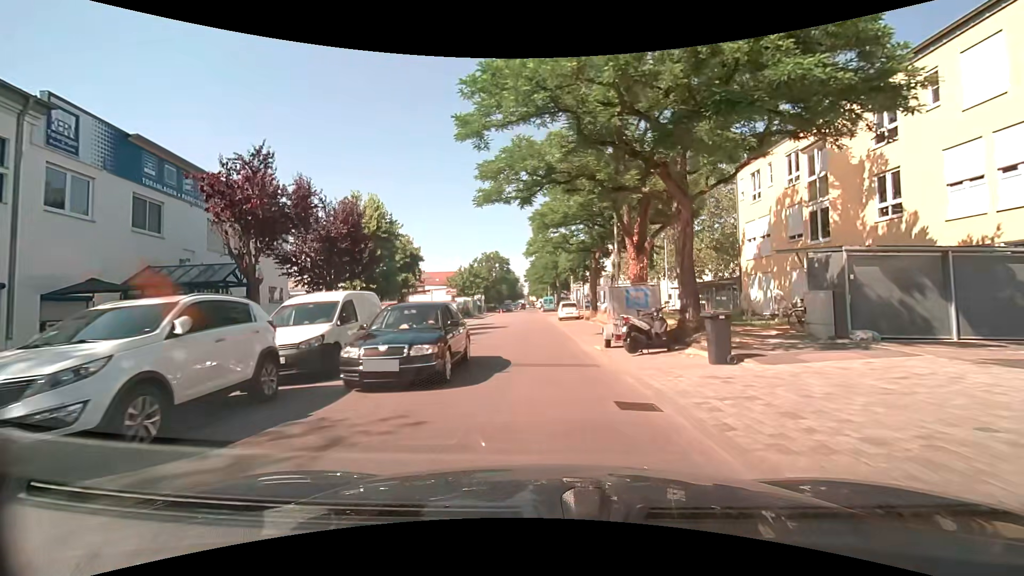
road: unclassified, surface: asphalt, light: Day
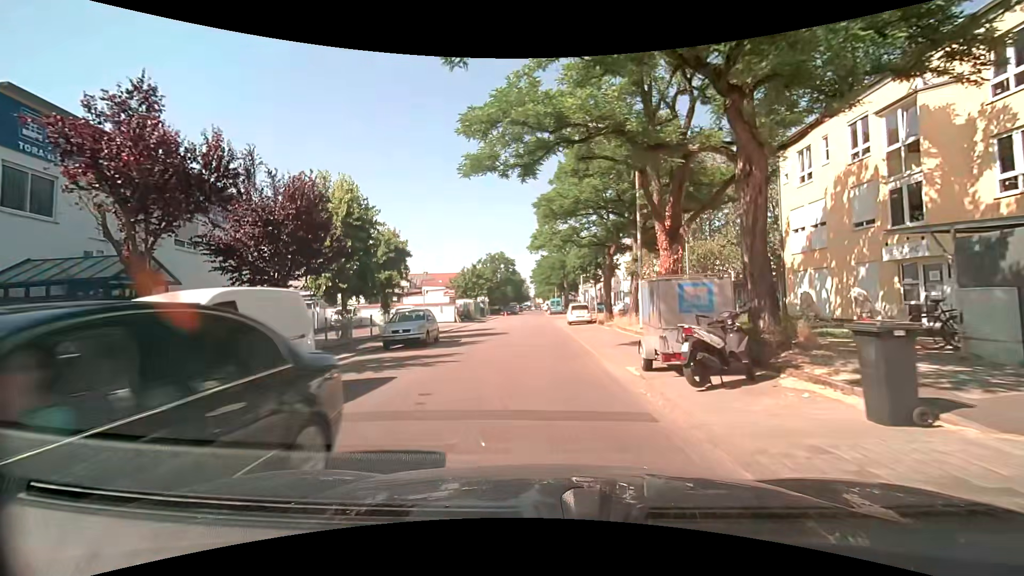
(0.0, +4.7) m; 0°
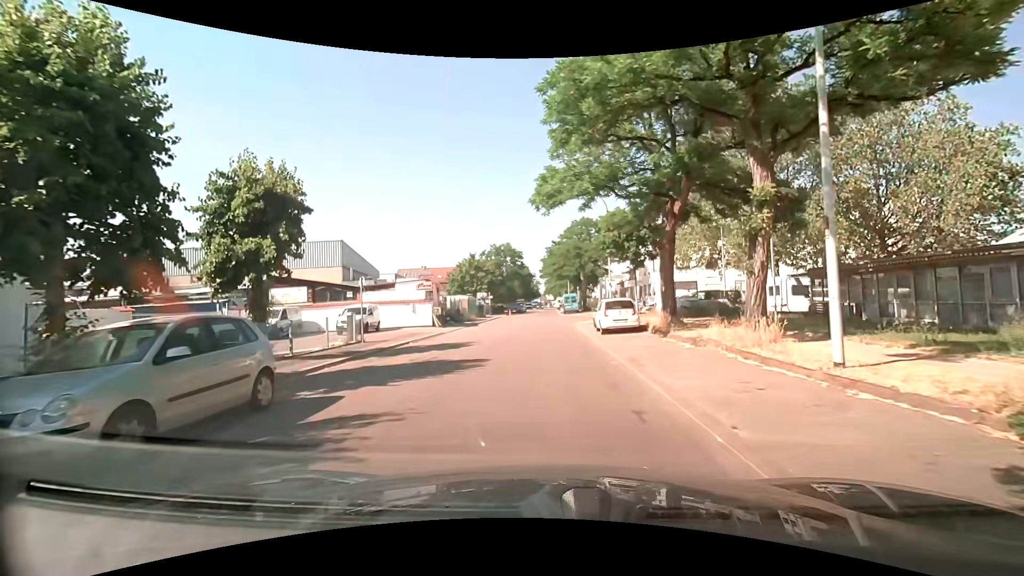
(-0.4, +13.6) m; -1°
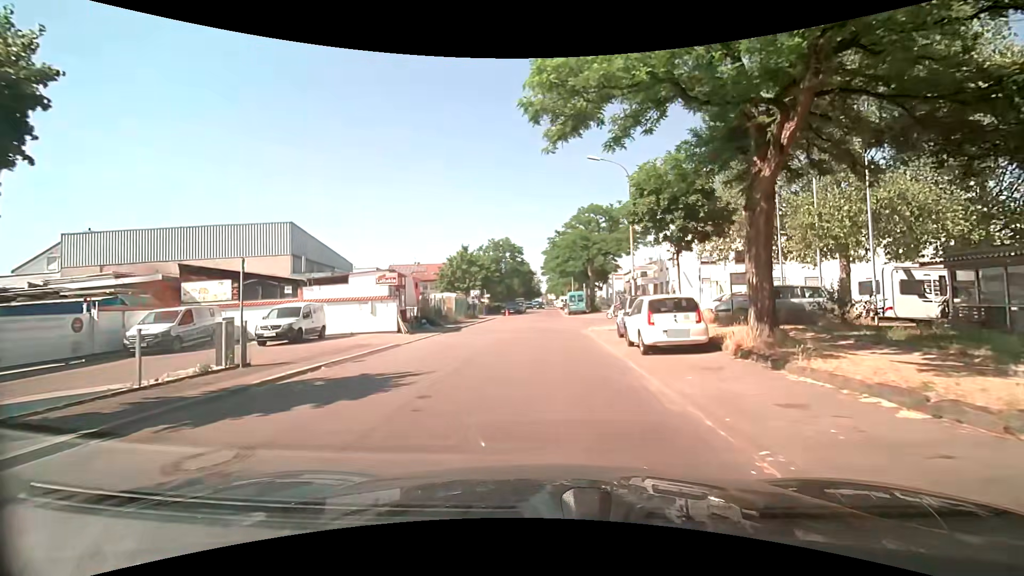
(-0.1, +8.4) m; -1°
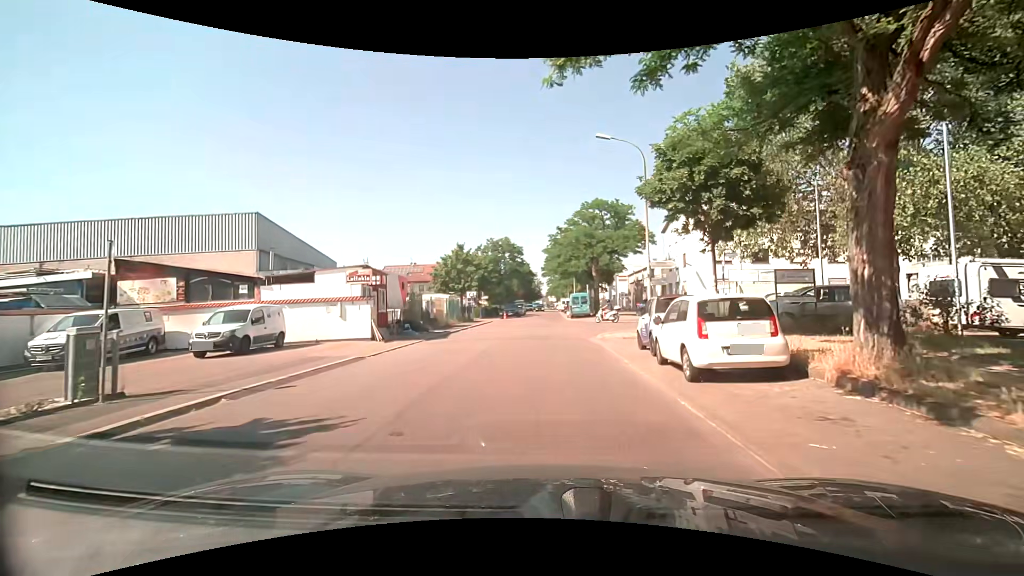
(0.0, +3.9) m; 0°
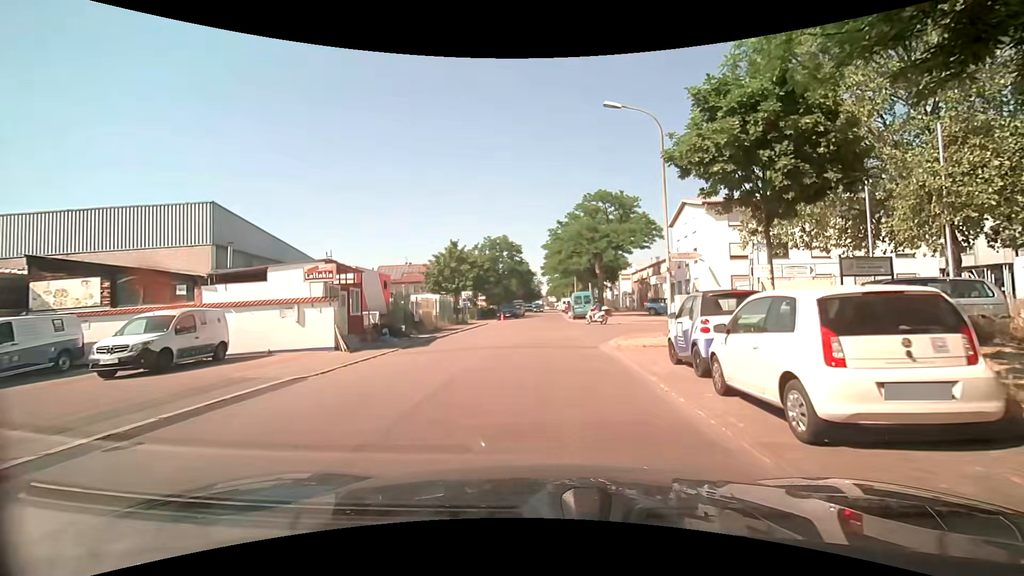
(0.0, +3.7) m; +1°
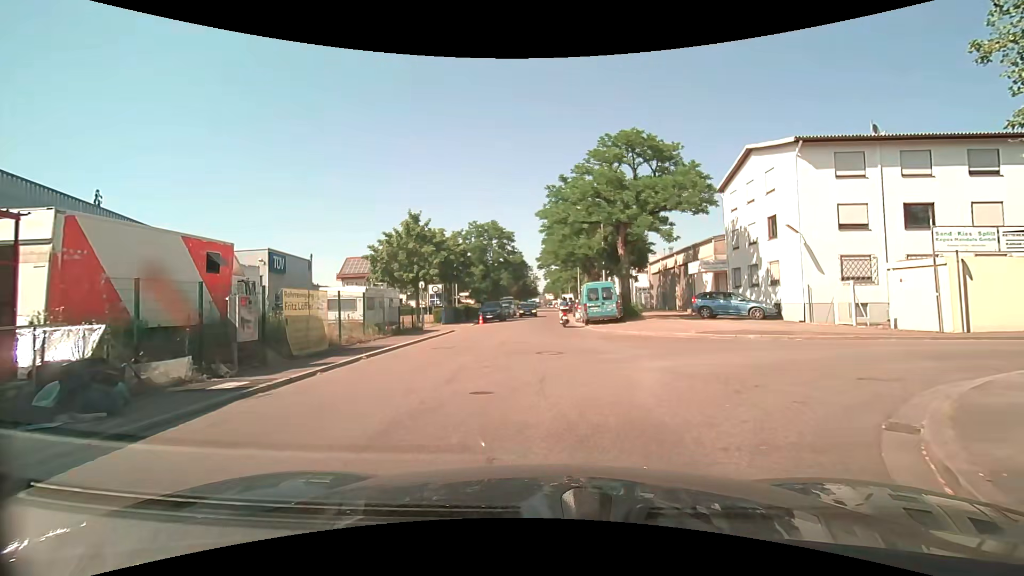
(-0.2, +15.7) m; -1°
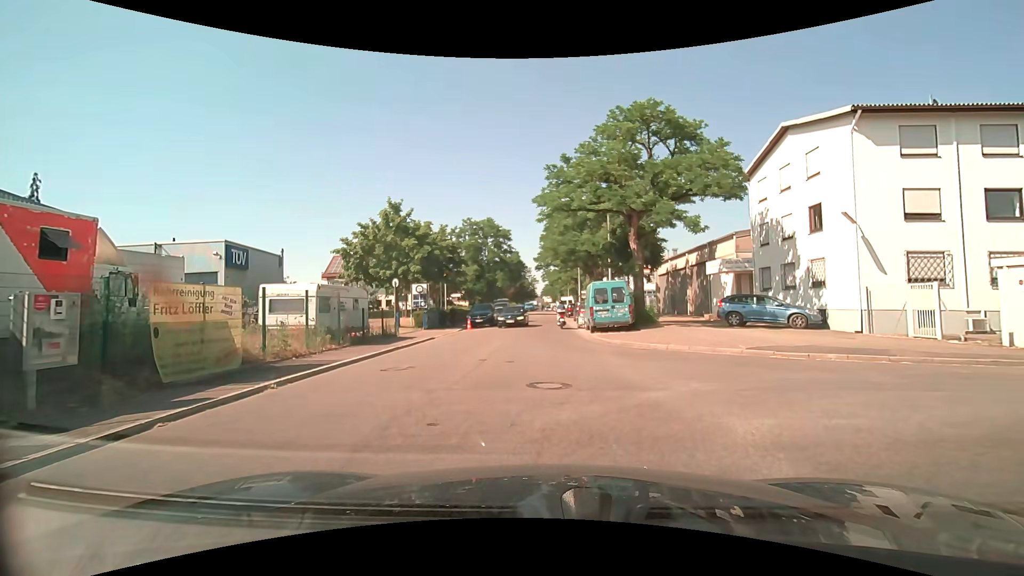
(0.0, +4.9) m; +1°
(0, +10) (0, +20) (0, +30) (0, +40) (0, +50) (0, +60) (0, +70) (-1, +80) (0, +90) (-1, +100) m
